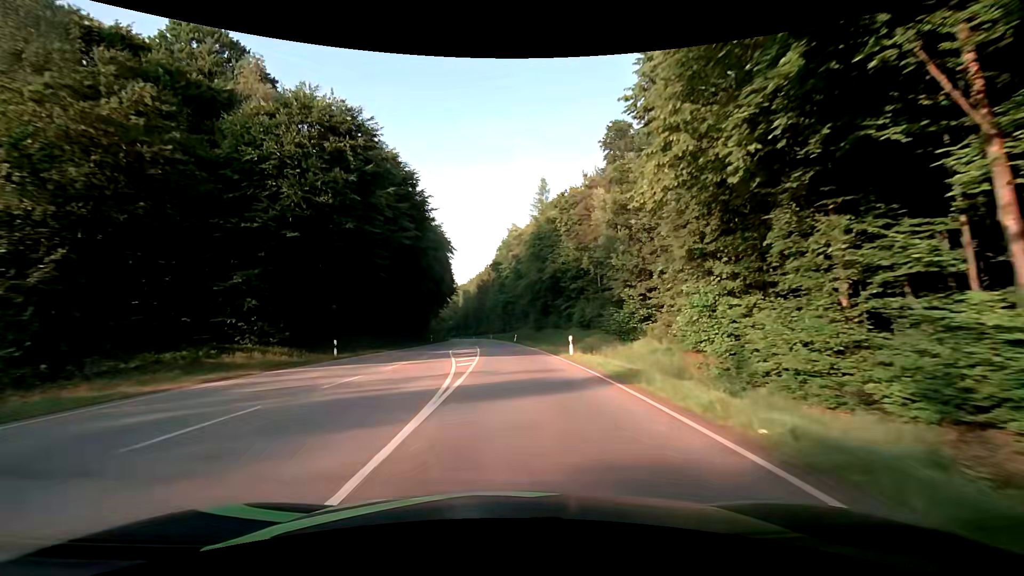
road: secondary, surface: asphalt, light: Day
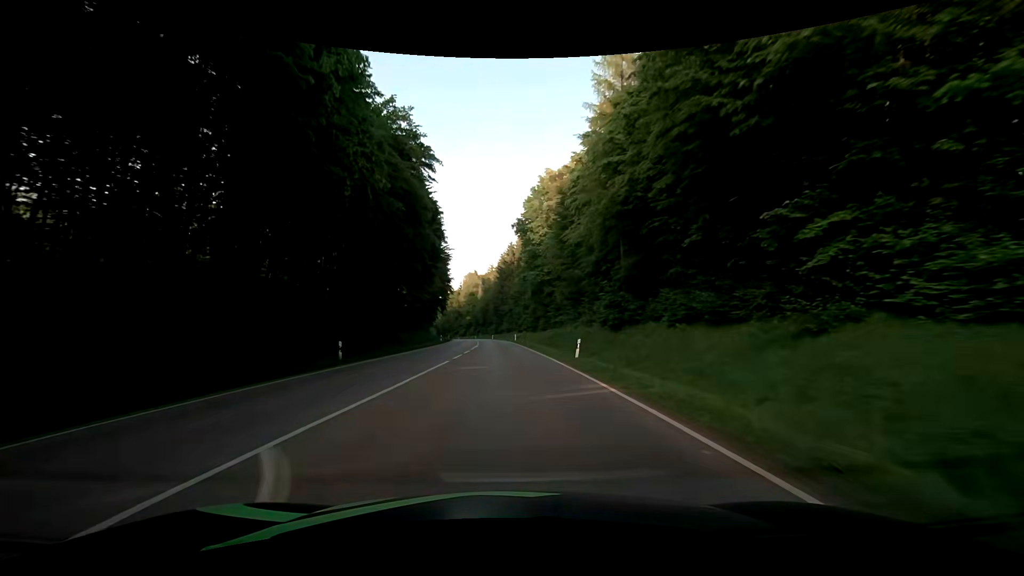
(-0.7, +42.8) m; -3°
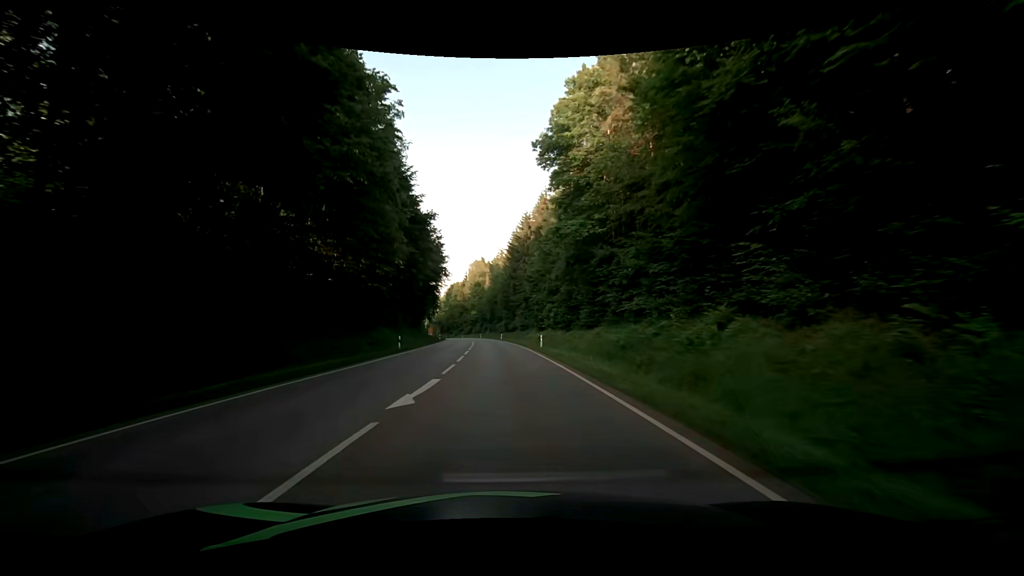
(-0.4, +32.6) m; -1°
